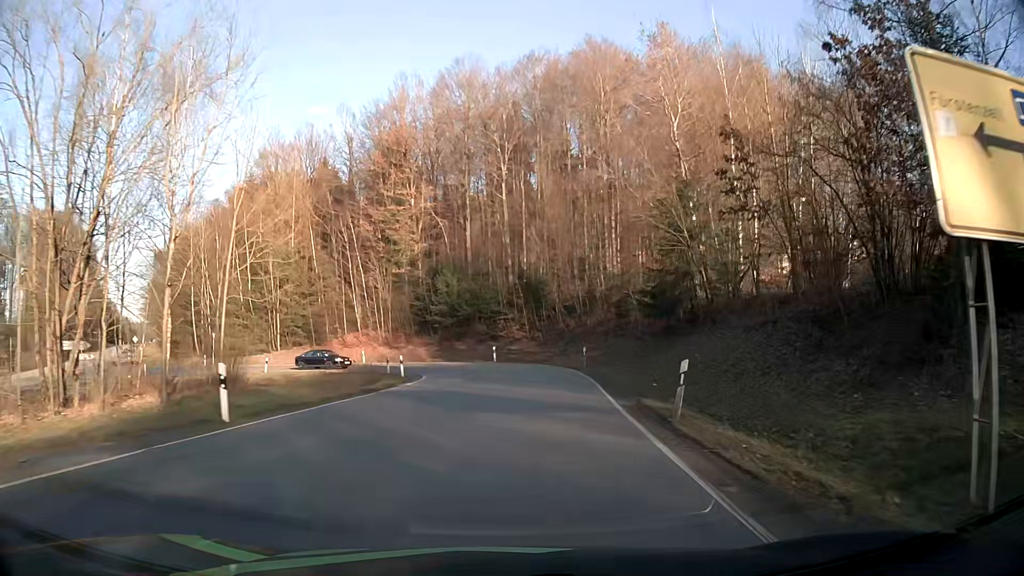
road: tertiary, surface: asphalt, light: Day
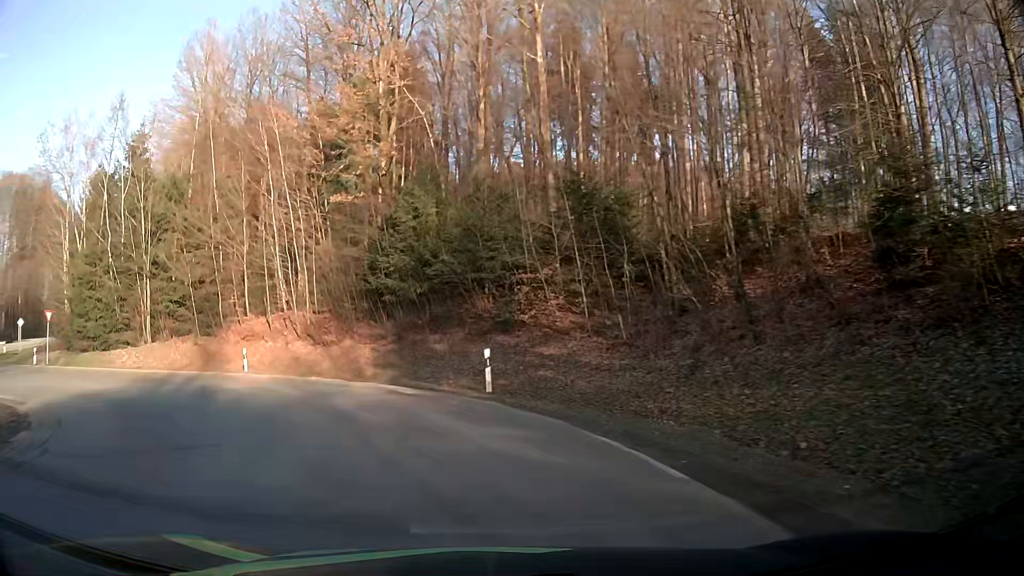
(+1.5, +32.1) m; -5°
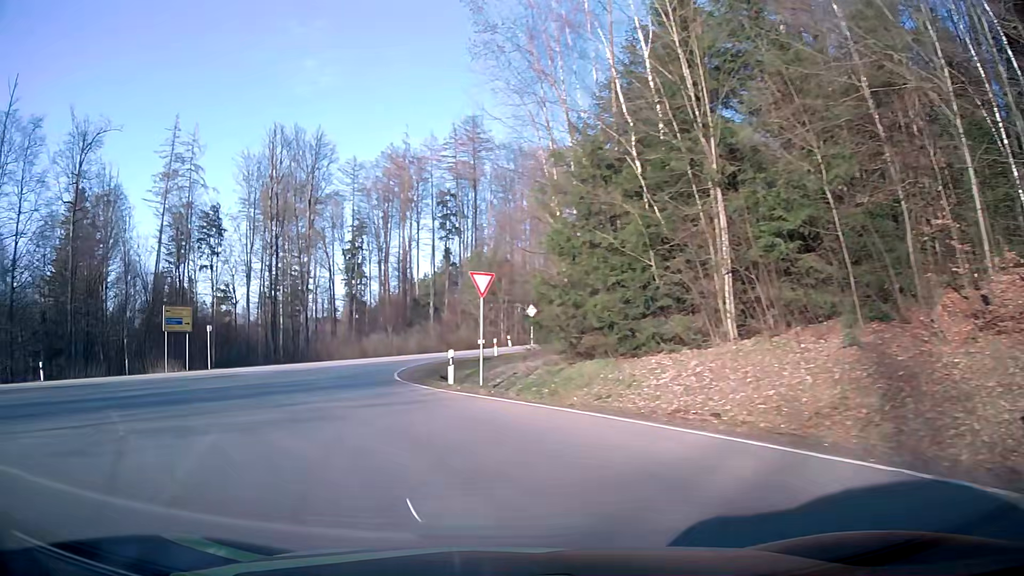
(-9.6, +22.3) m; -51°
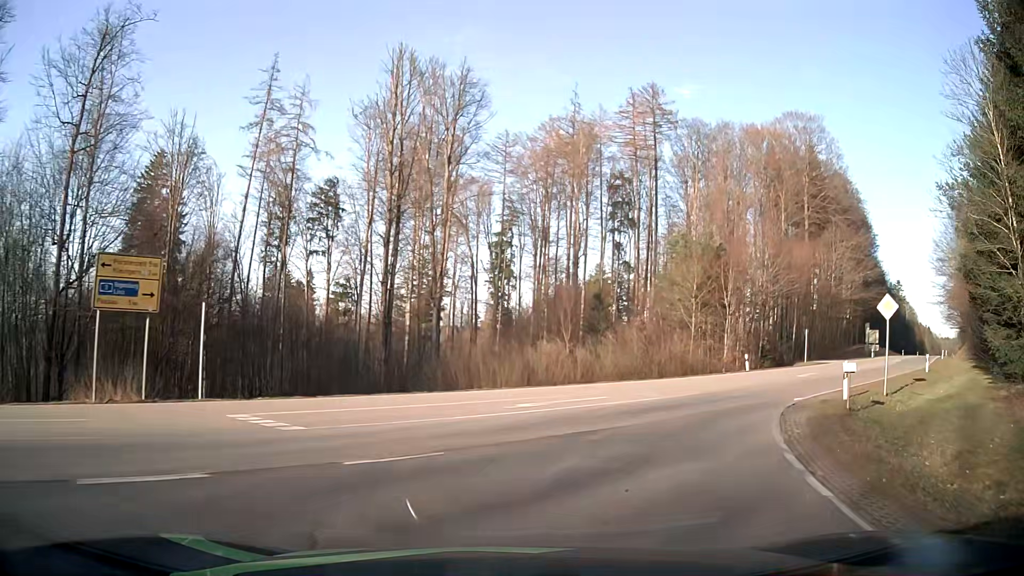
(-6.4, +22.8) m; -14°
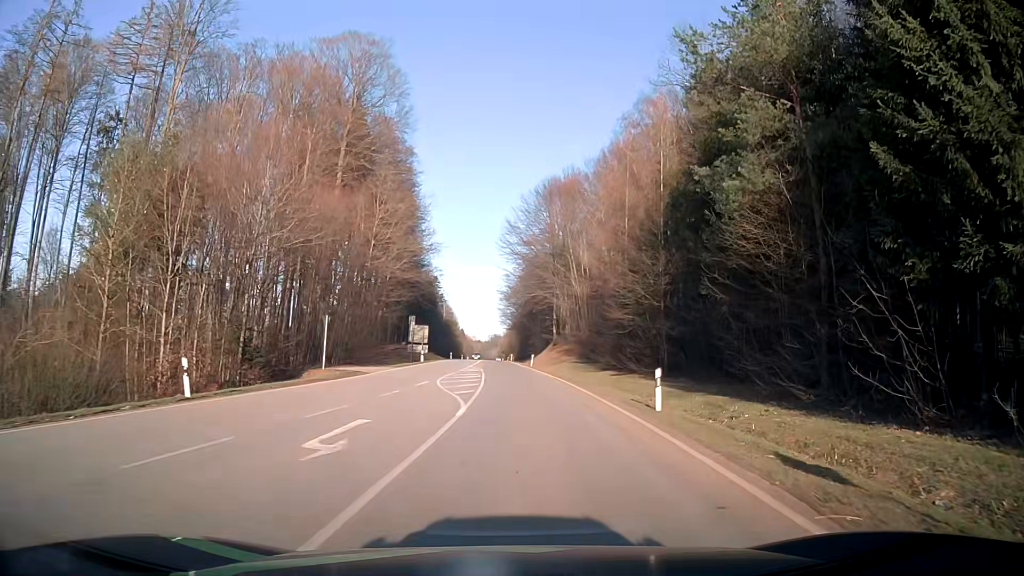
(+9.6, +23.3) m; +42°
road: secondary
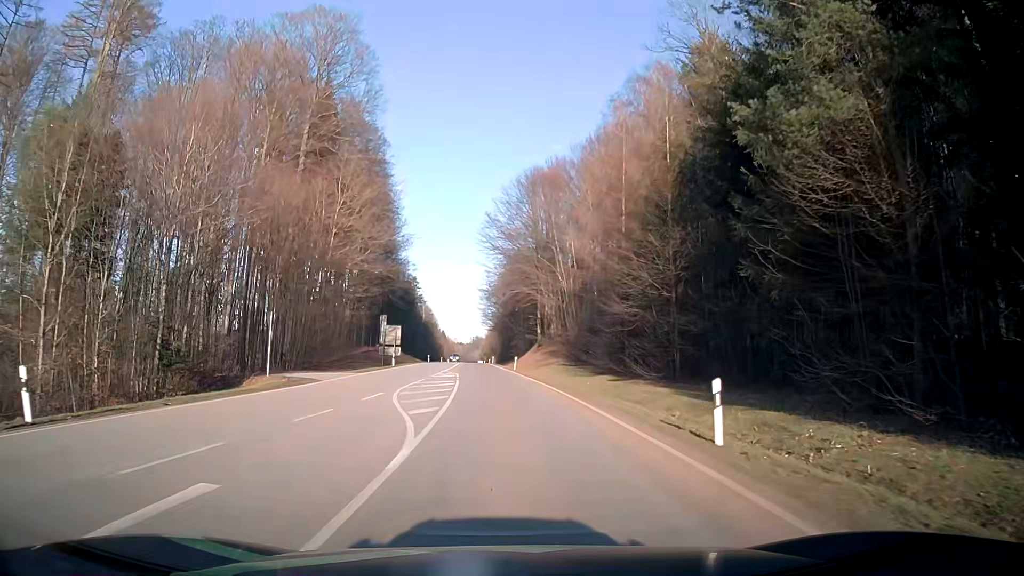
(+0.1, +6.4) m; +2°
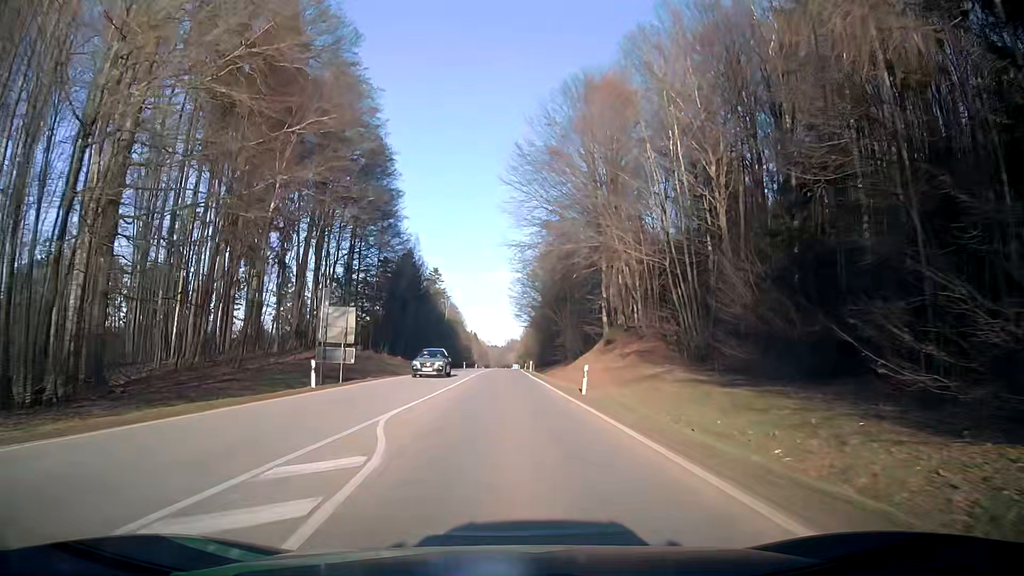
(-0.6, +31.5) m; -3°
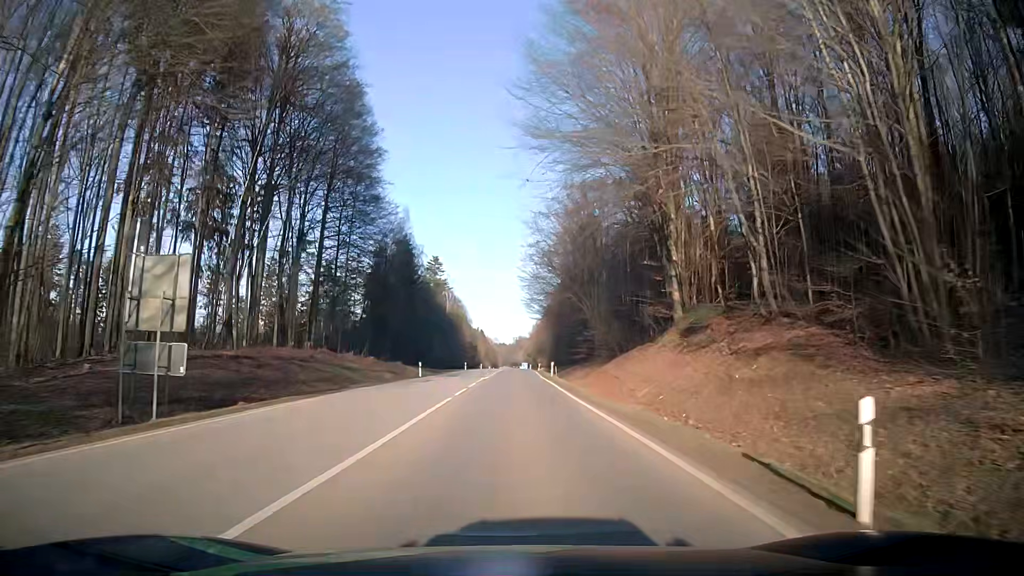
(0.0, +19.4) m; 0°
(0, +10) (0, +20) (0, +30) (0, +40) (0, +50) (+1, +60) (+1, +70) (+1, +80) (+1, +90) (+1, +100) m
